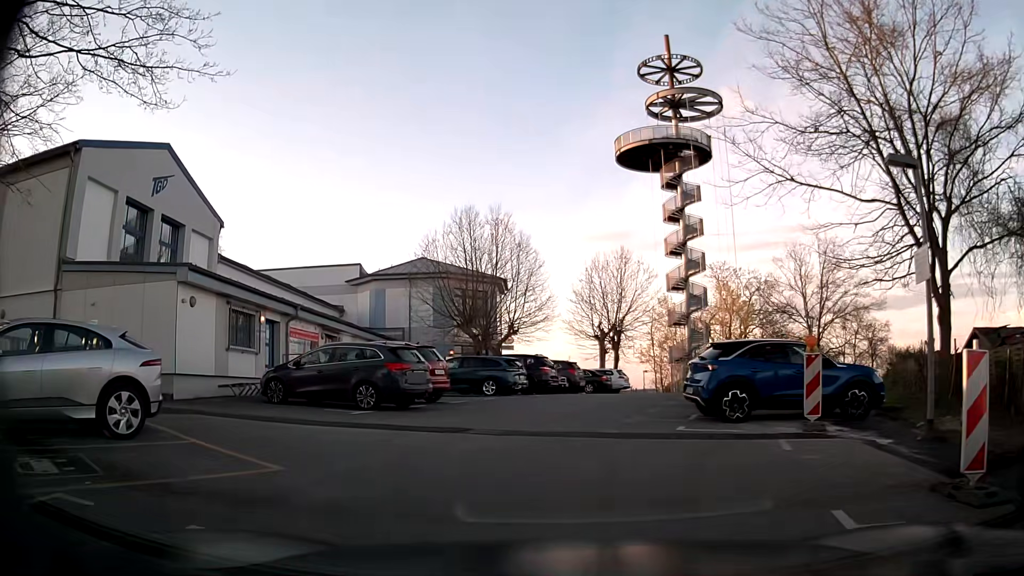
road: residential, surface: asphalt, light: Day
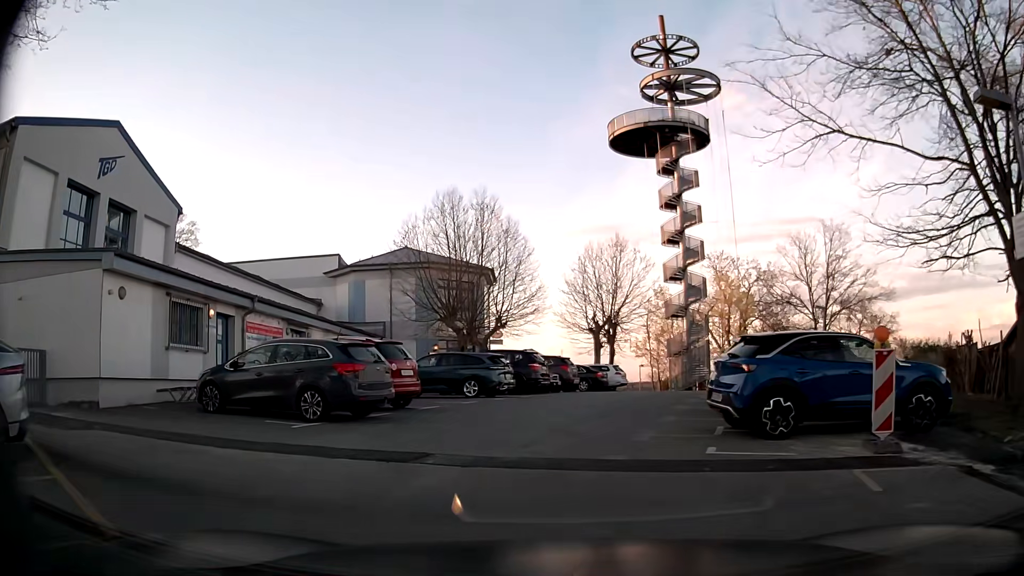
(0.0, +3.0) m; -2°
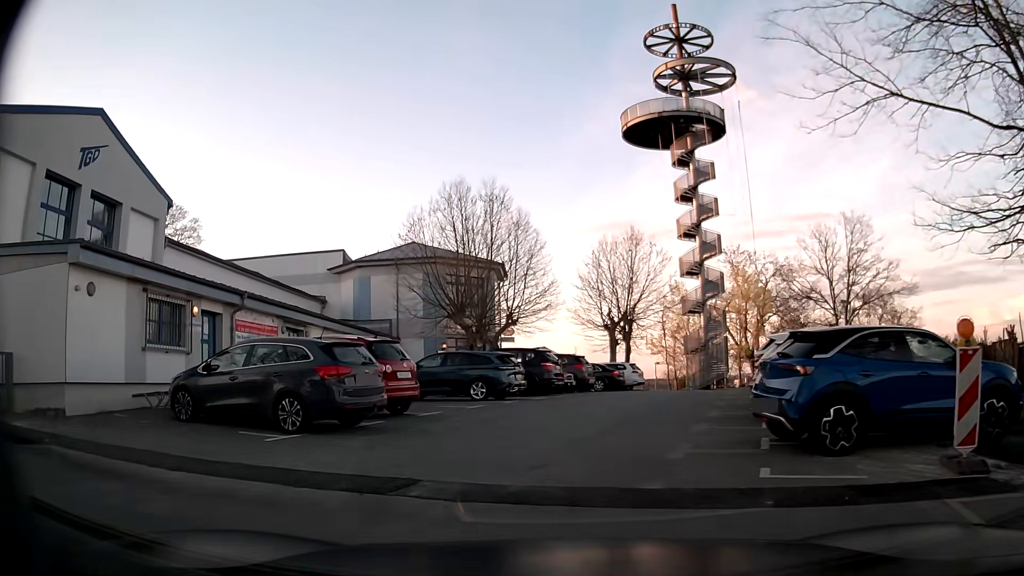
(0.0, +1.7) m; -2°
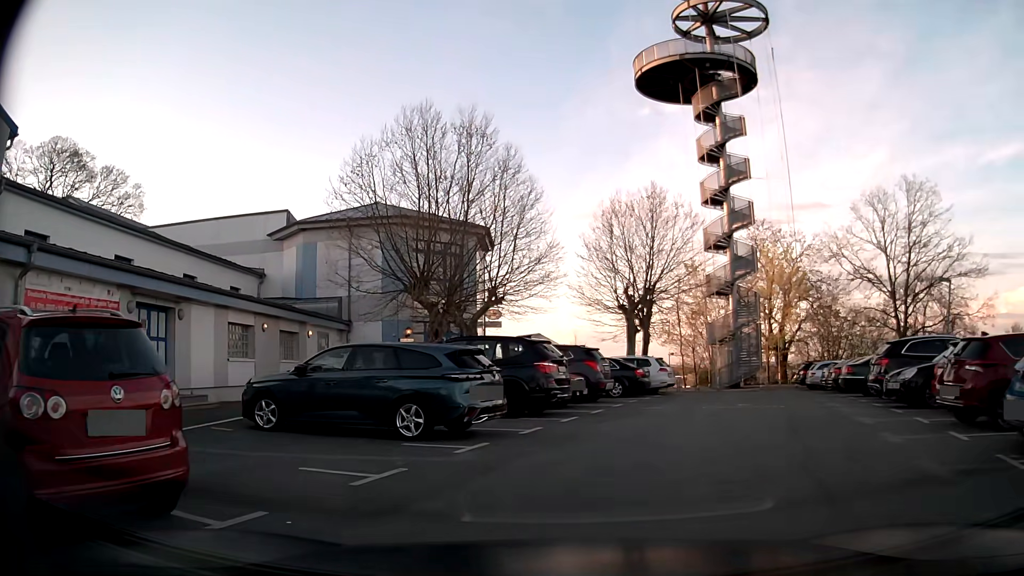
(0.0, +9.4) m; +1°
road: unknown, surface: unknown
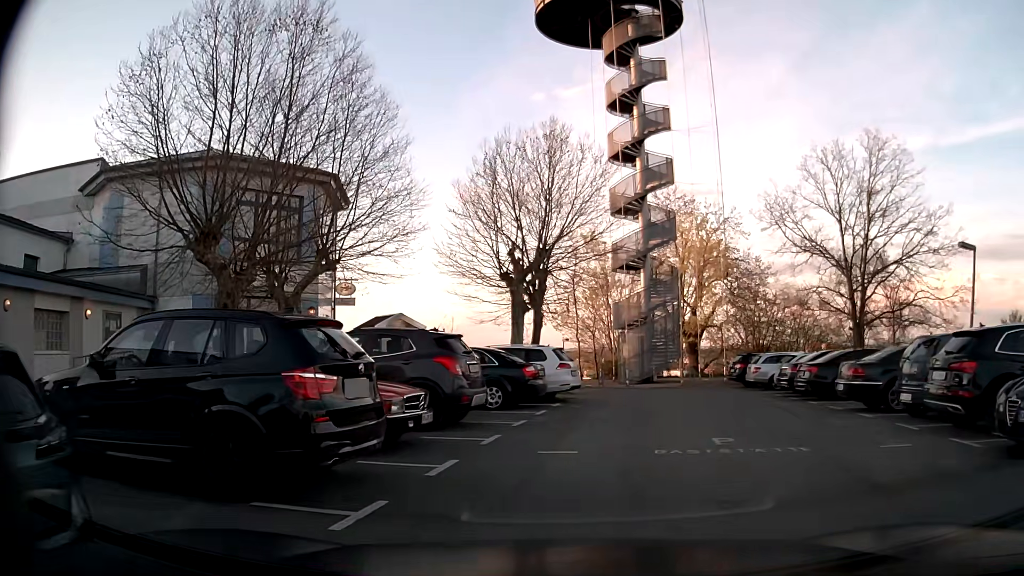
(+0.7, +8.0) m; +8°
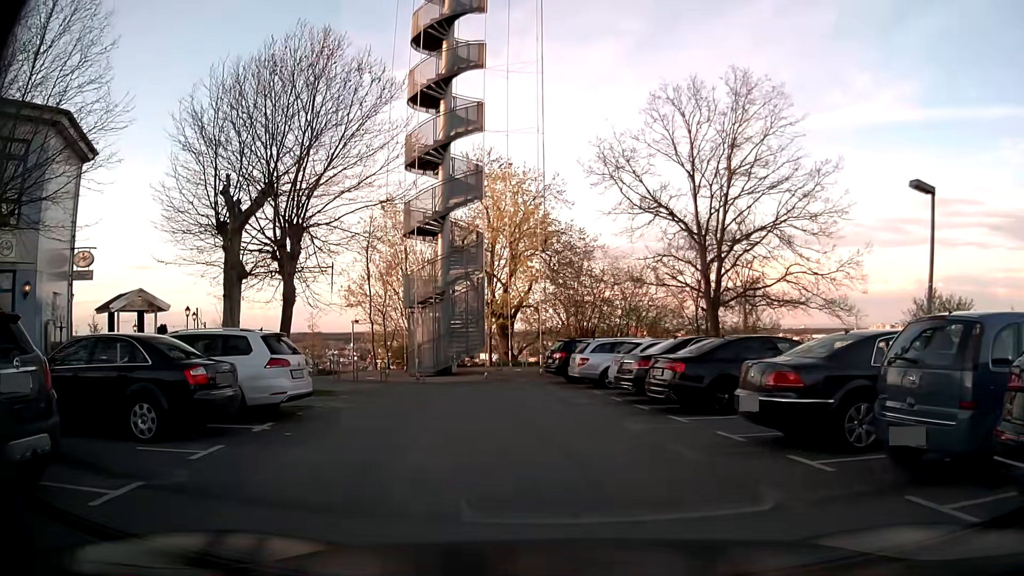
(+1.4, +6.3) m; +17°
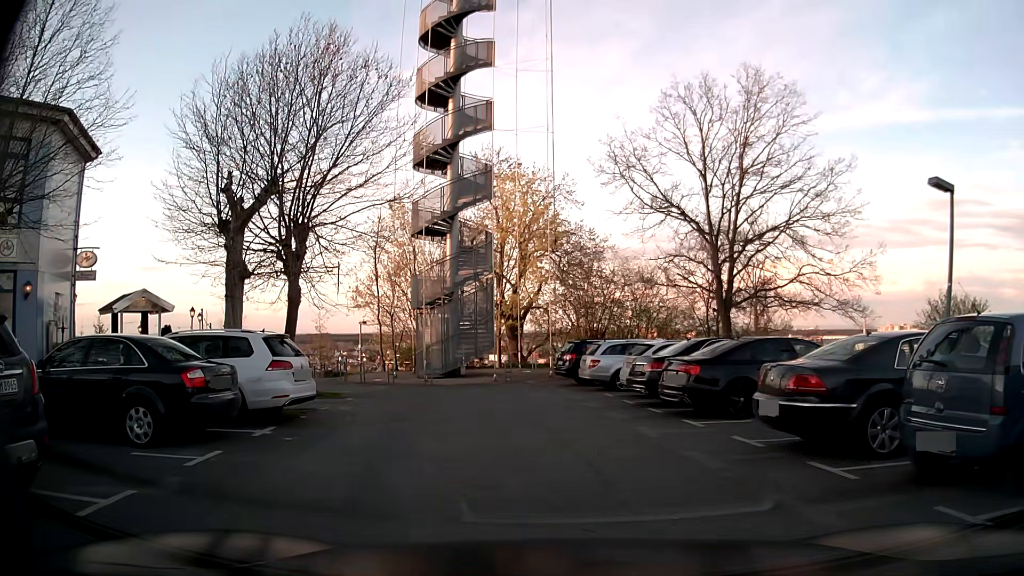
(0.0, +0.4) m; 0°
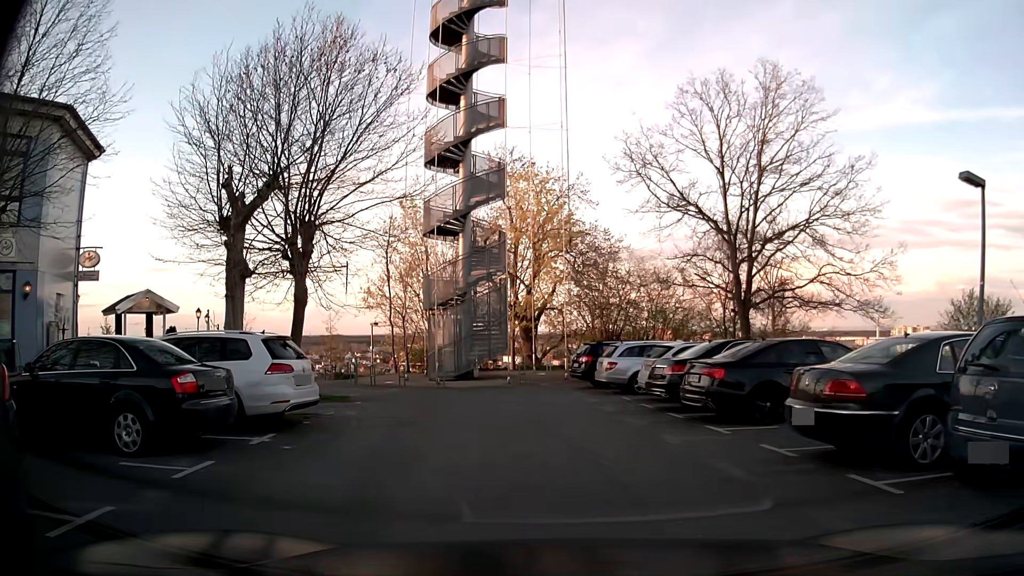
(0.0, +0.7) m; 0°
